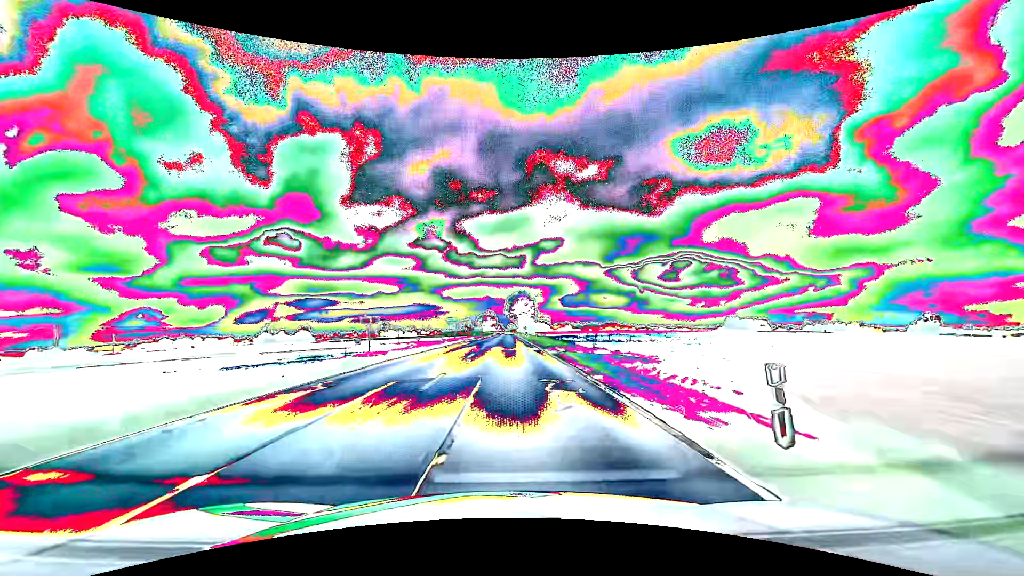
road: primary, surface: asphalt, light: Day
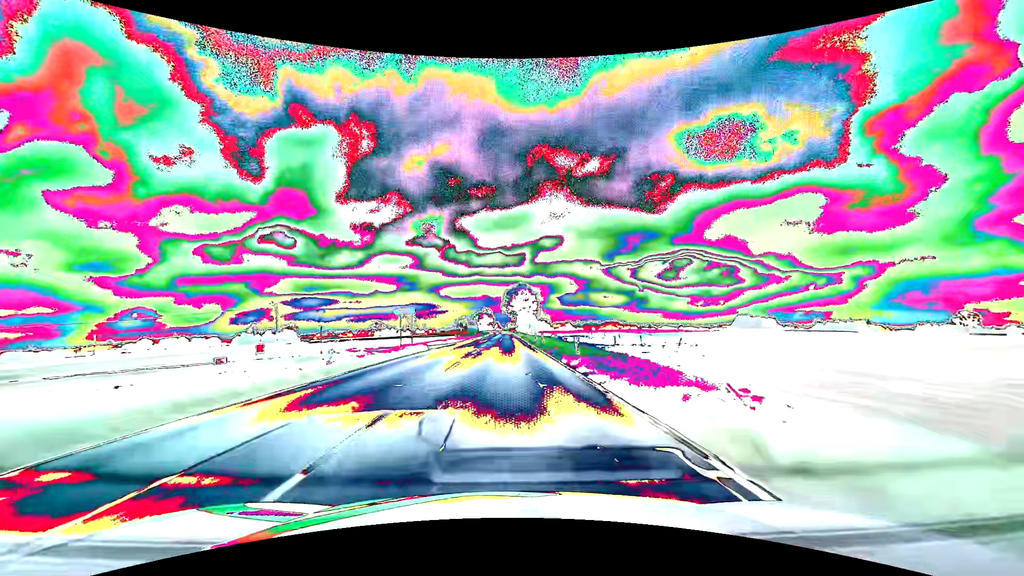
(0.0, +31.7) m; 0°
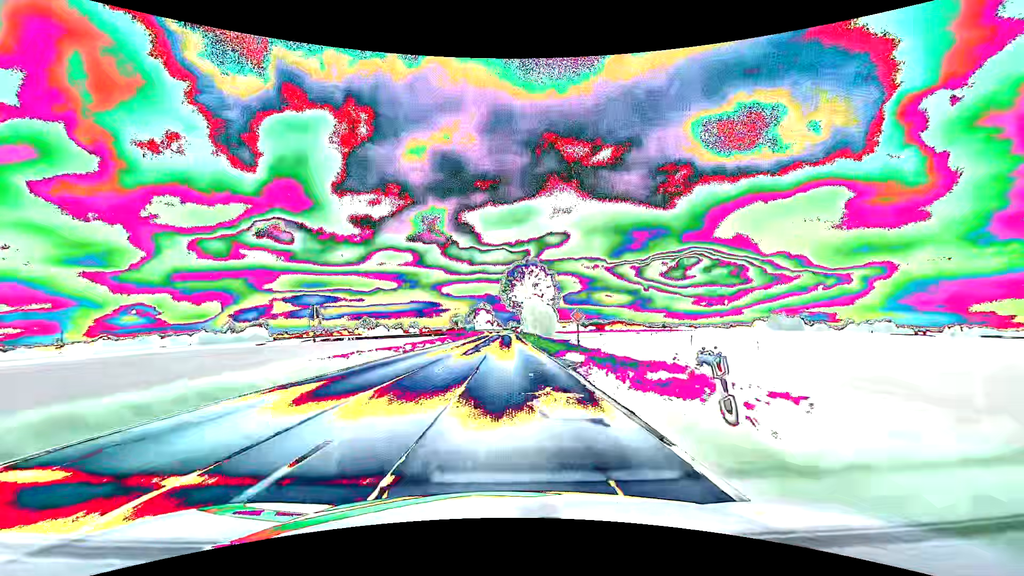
(0.0, +63.4) m; 0°
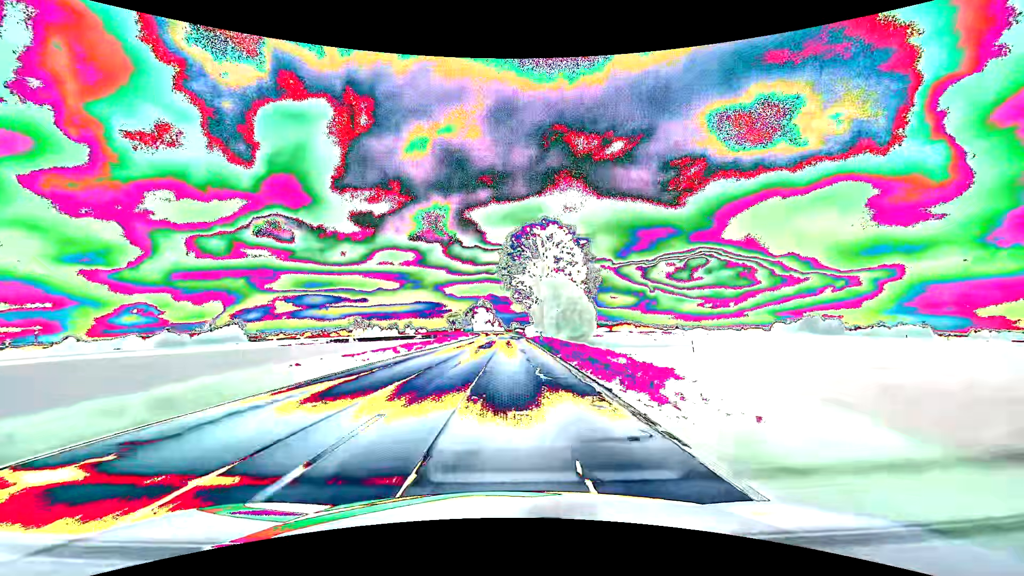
(-0.3, +47.5) m; 0°
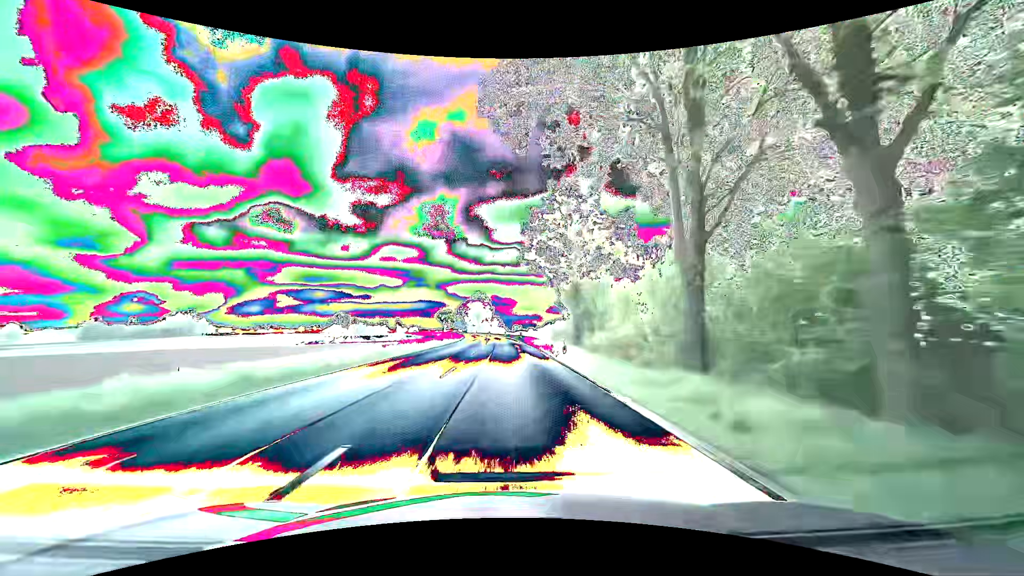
(-0.1, +63.3) m; 0°
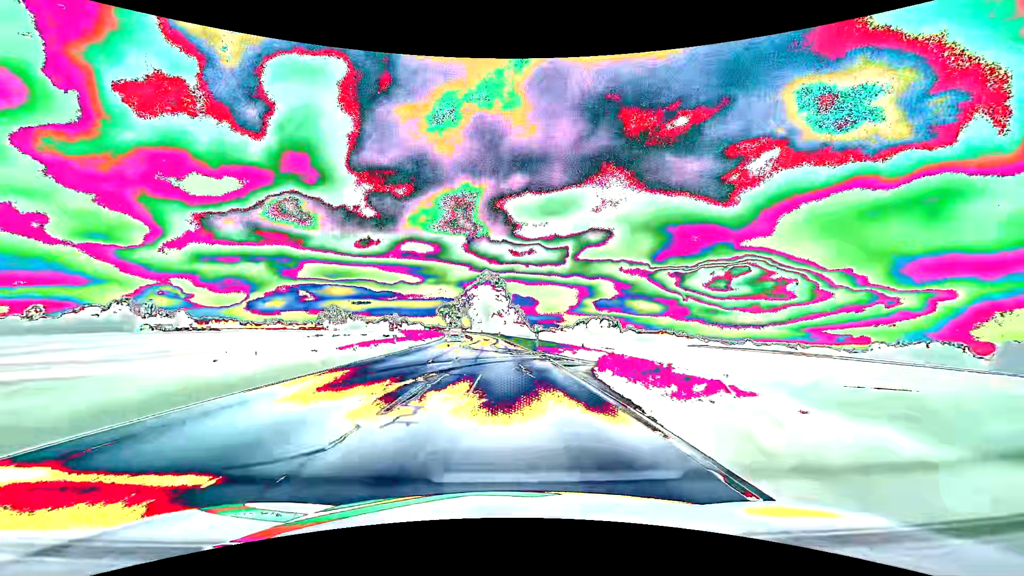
(-1.2, +79.1) m; -2°
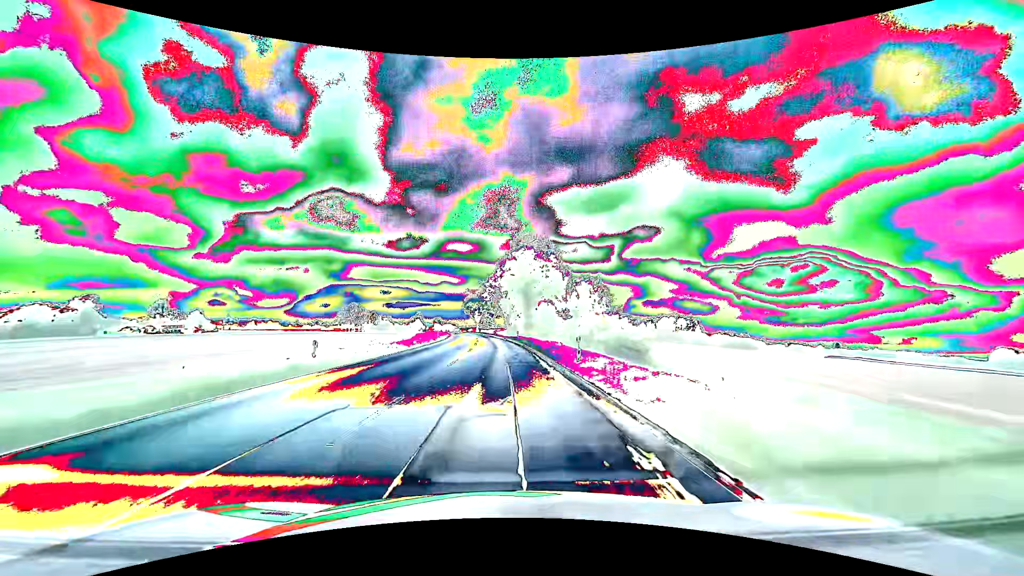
(-2.4, +63.2) m; -5°
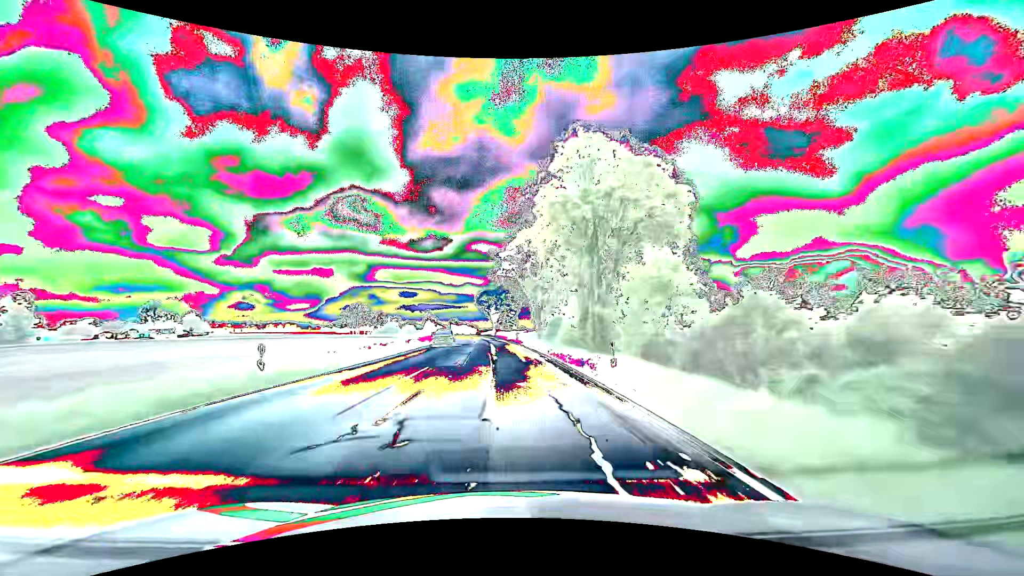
(-1.1, +47.4) m; -3°
(0, +10) (0, +20) (0, +30) (-1, +40) (-1, +50) (-2, +60) (-3, +70) (-4, +80) (-5, +90) (-5, +100) m
